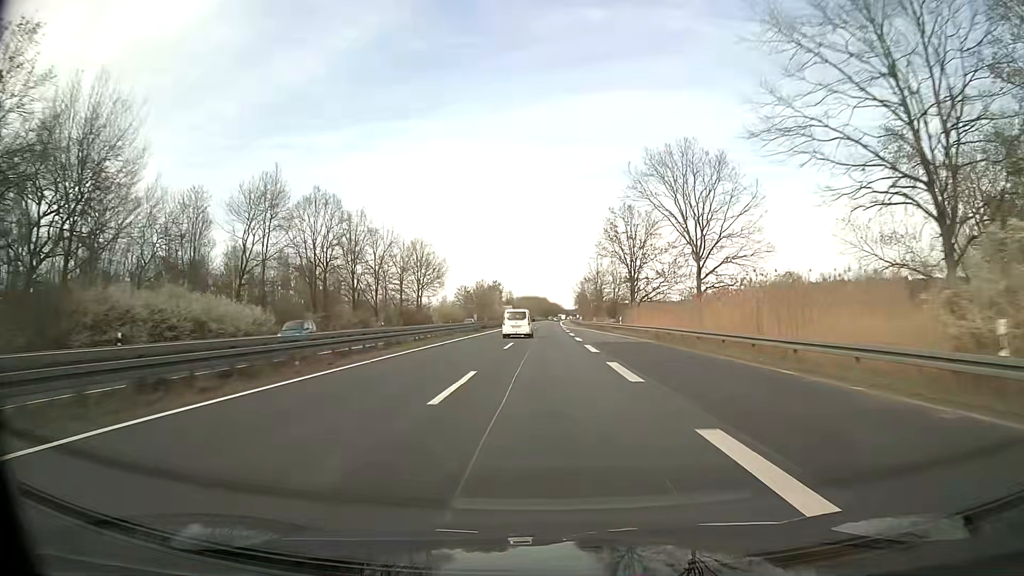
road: trunk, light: Day
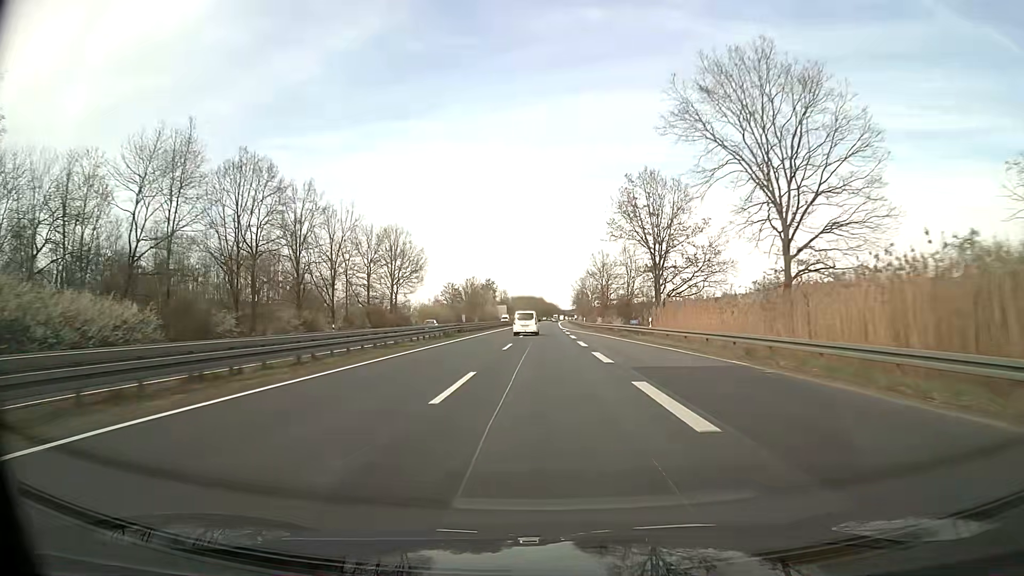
(+0.1, +18.1) m; 0°
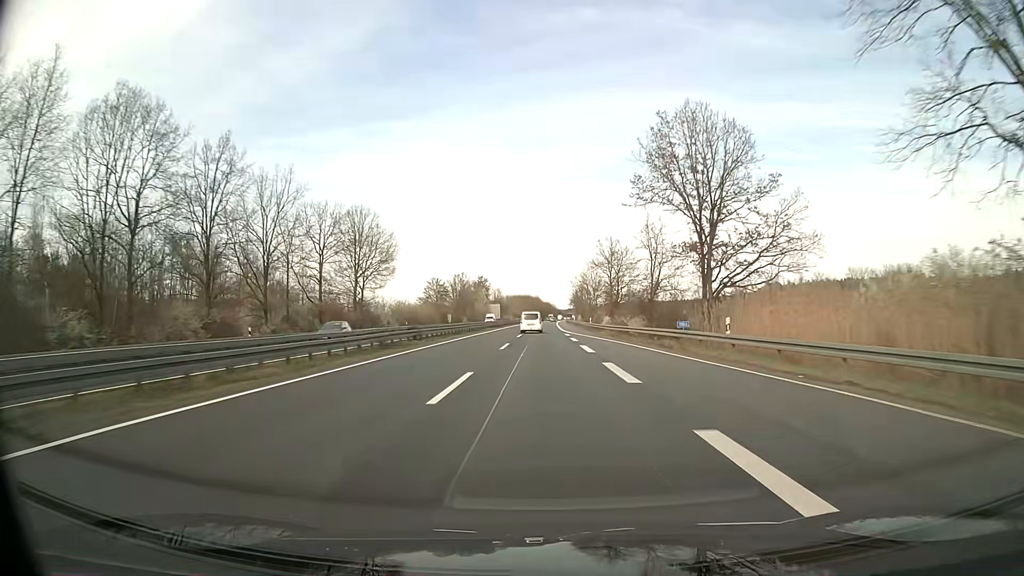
(+0.1, +18.1) m; 0°
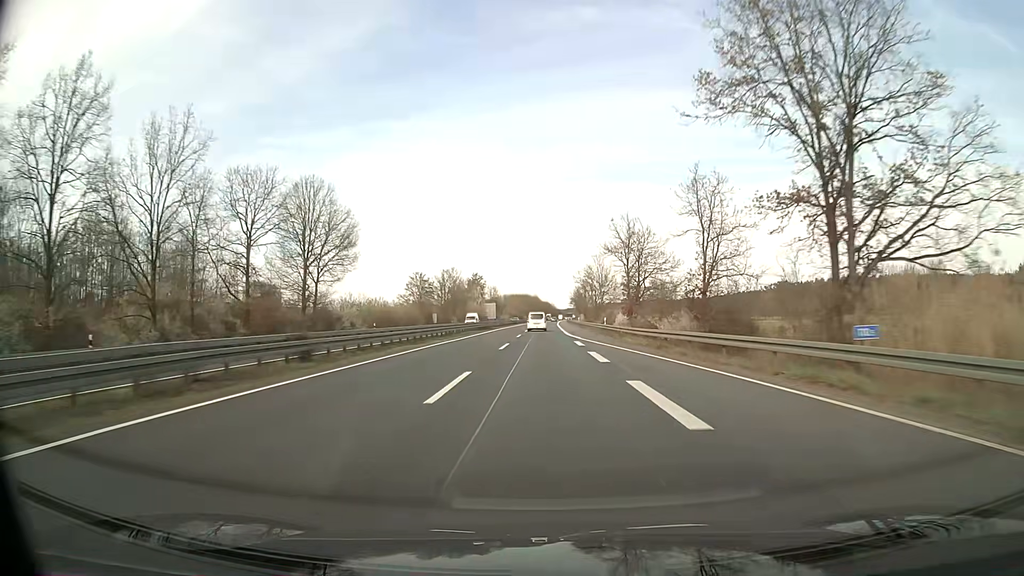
(+0.1, +18.1) m; 0°
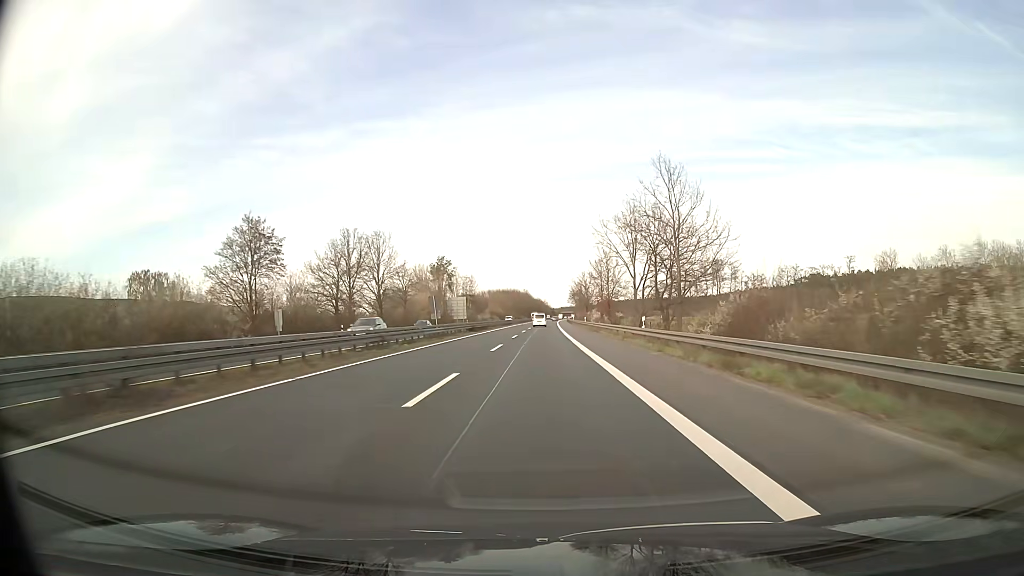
(+0.4, +72.4) m; +1°
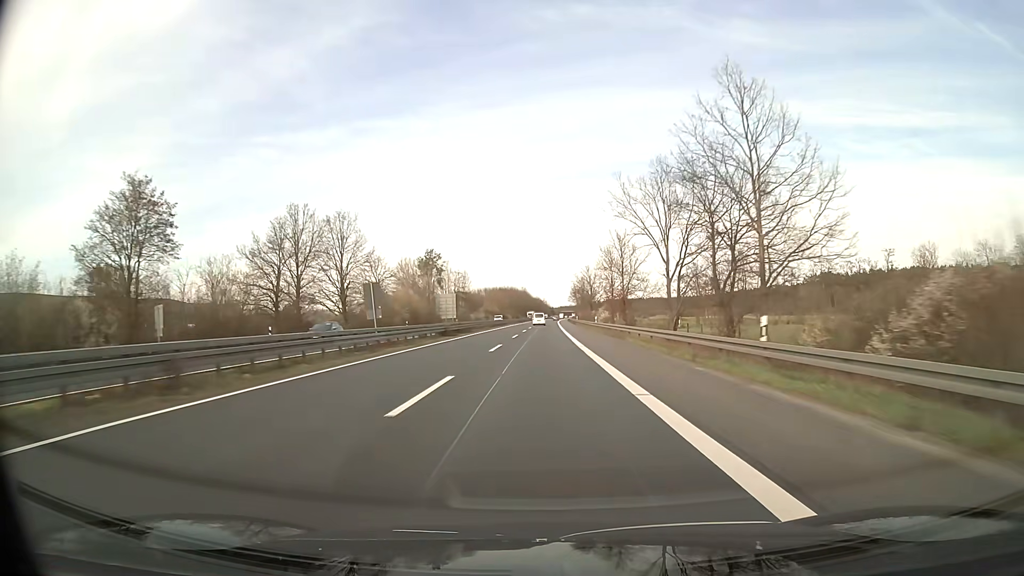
(0.0, +18.1) m; 0°
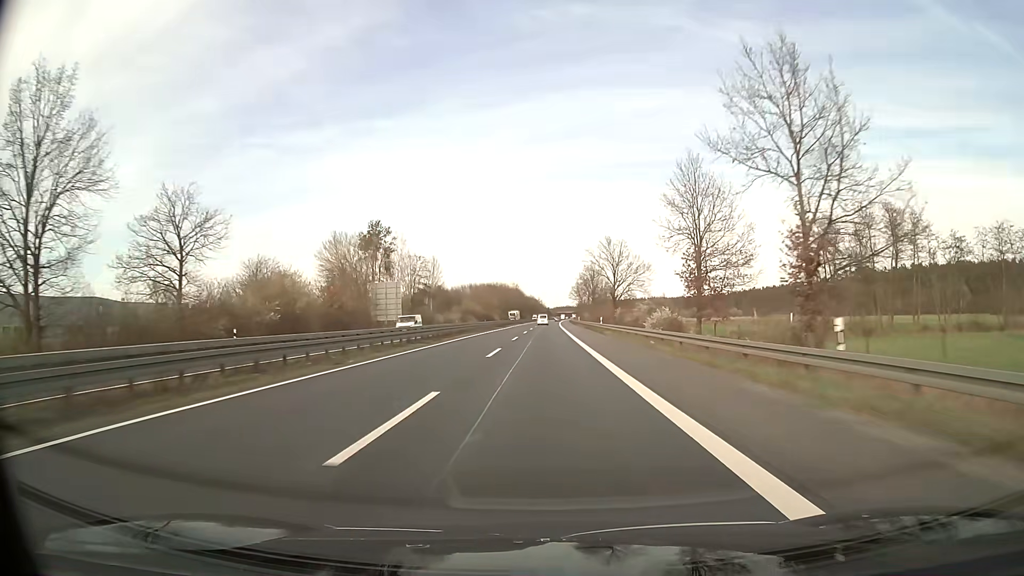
(+0.2, +54.3) m; 0°
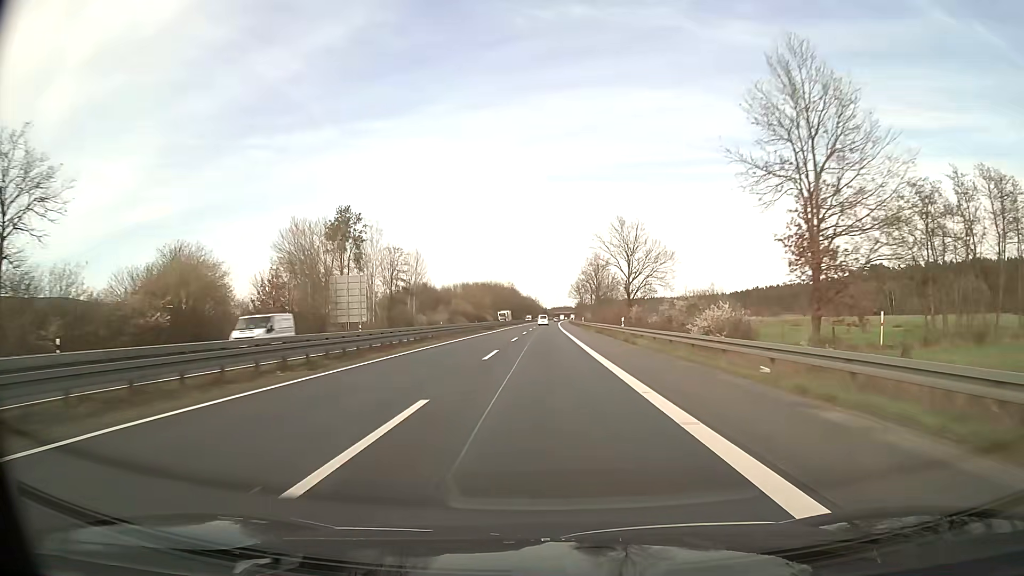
(0.0, +18.1) m; 0°
(0, +10) (0, +20) (0, +30) (0, +40) (0, +50) (0, +60) (+1, +70) (+1, +80) (+1, +90) (+1, +100) m
